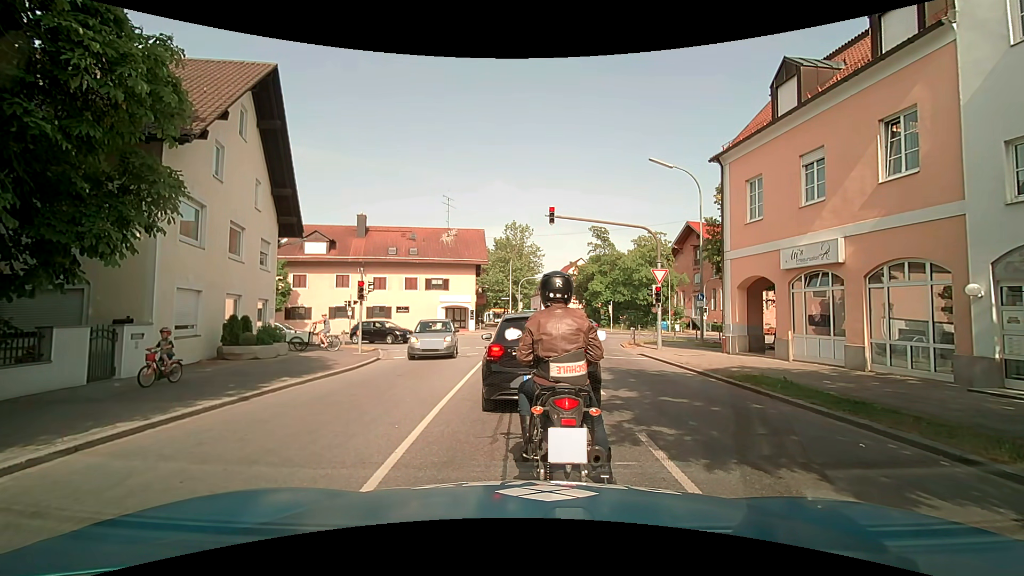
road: tertiary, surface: asphalt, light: Day
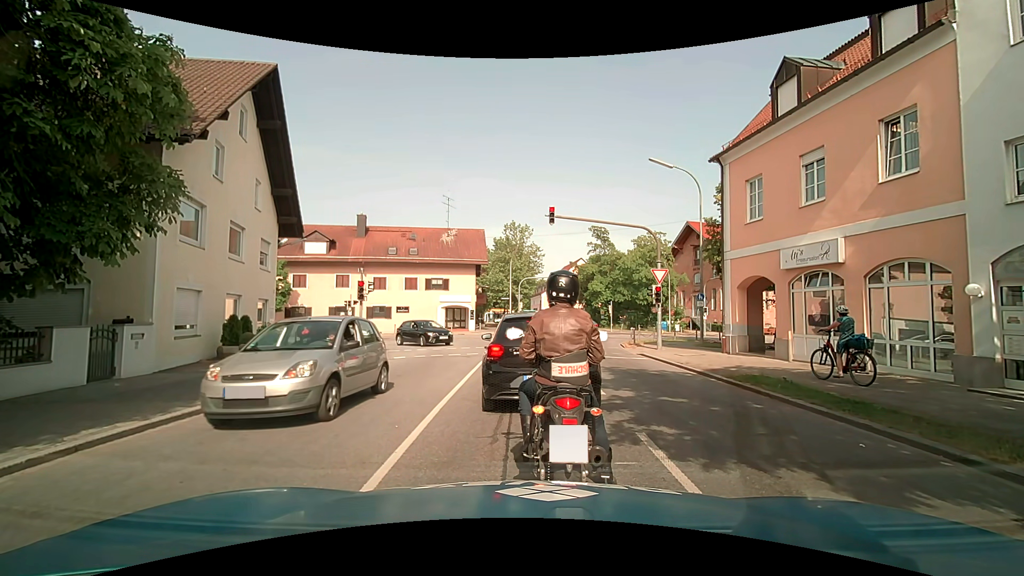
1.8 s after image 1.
(0.0, 0.0) m; 0°
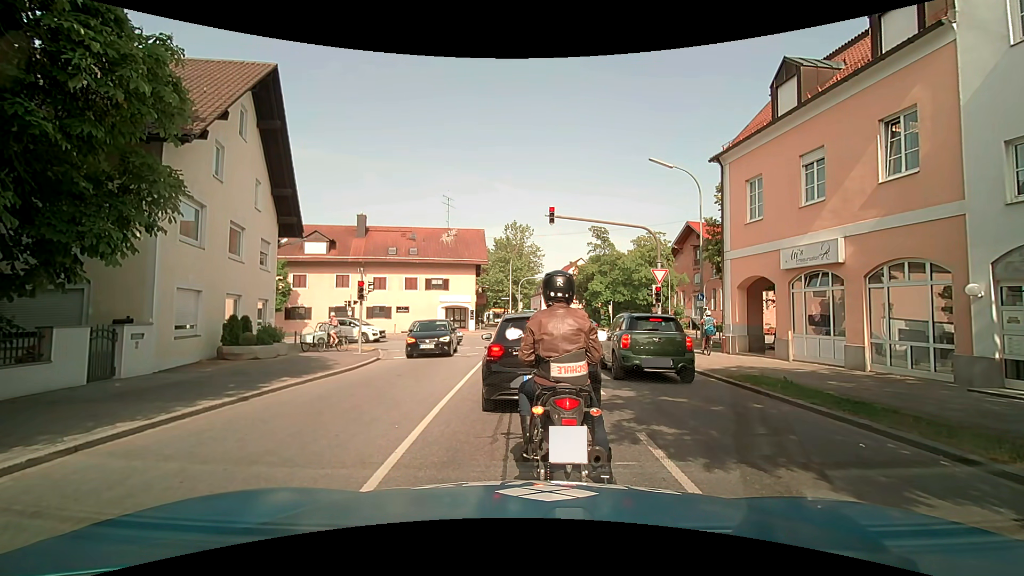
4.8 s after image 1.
(0.0, 0.0) m; 0°
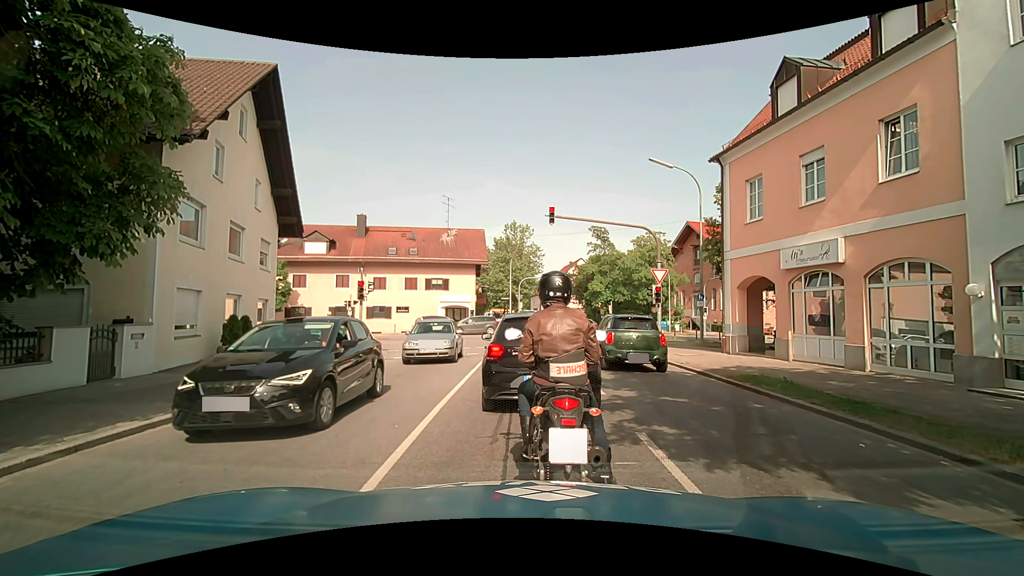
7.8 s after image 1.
(0.0, 0.0) m; 0°
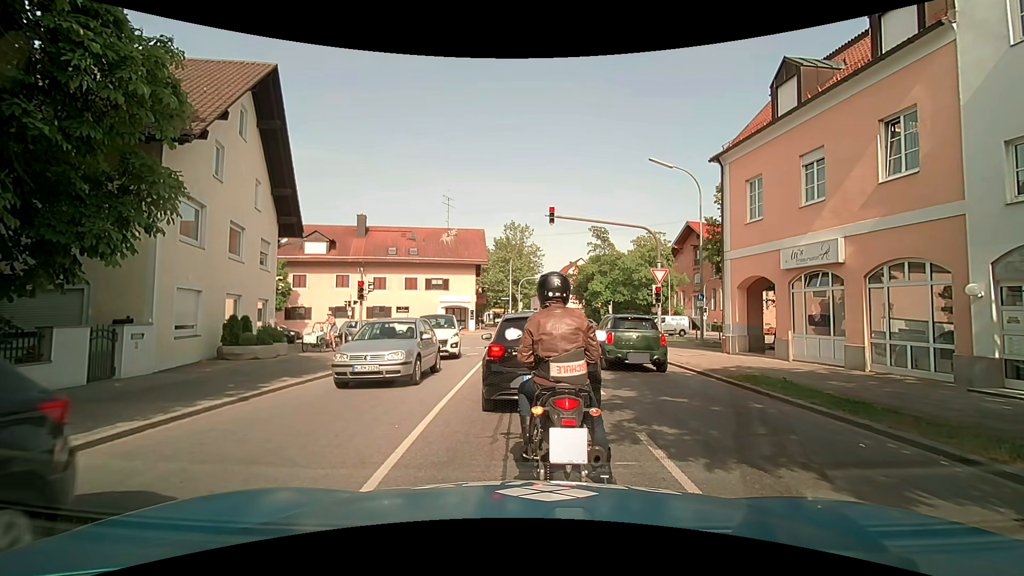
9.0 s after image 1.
(0.0, 0.0) m; 0°
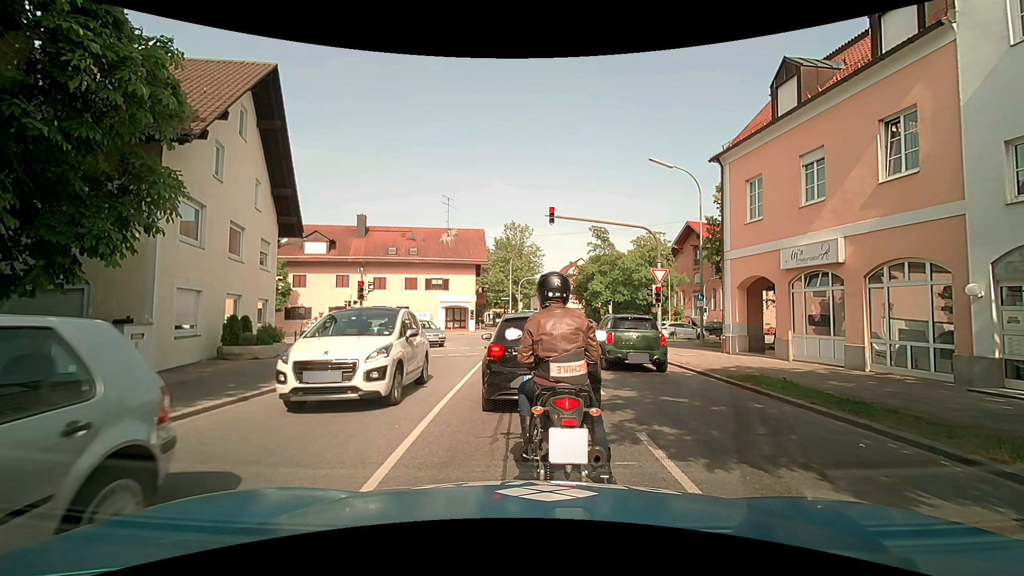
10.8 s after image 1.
(0.0, 0.0) m; 0°
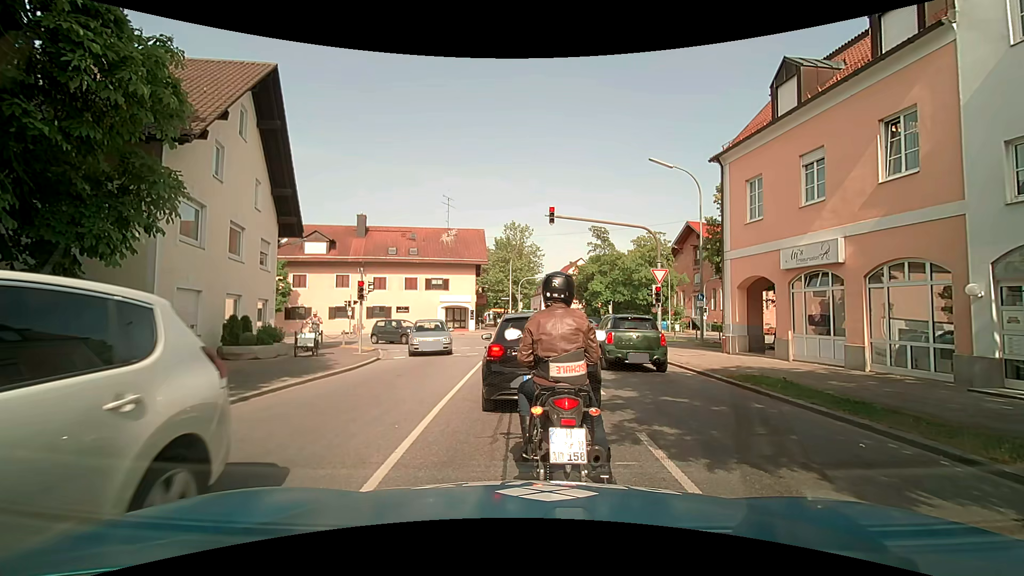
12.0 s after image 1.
(0.0, 0.0) m; 0°
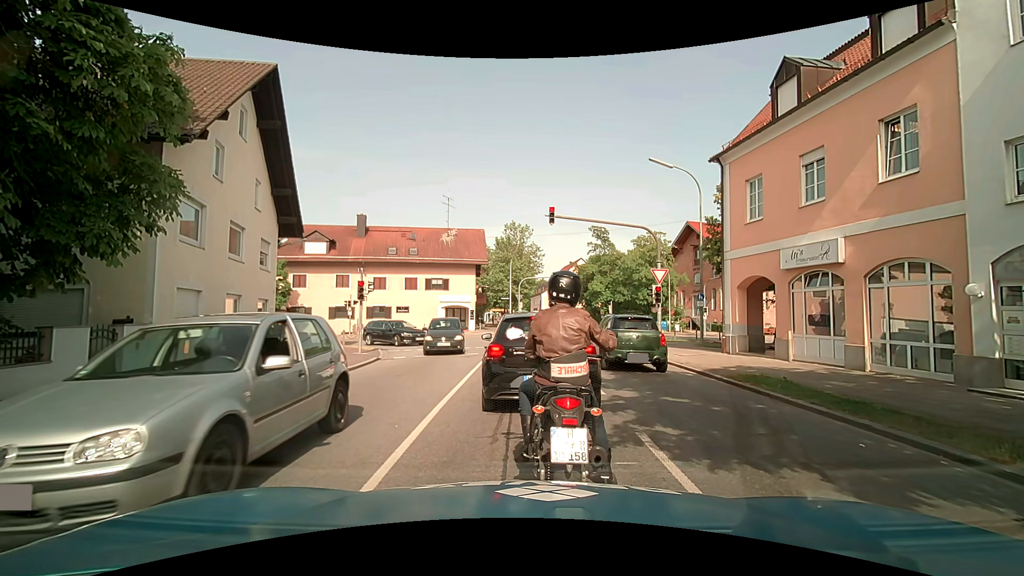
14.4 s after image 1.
(0.0, 0.0) m; 0°
(0, +10) (0, +20) (+1, +30) (-1, +39) (-10, +42) (-20, +41) (-30, +39) (-40, +37) (-50, +35) (-59, +32) m
